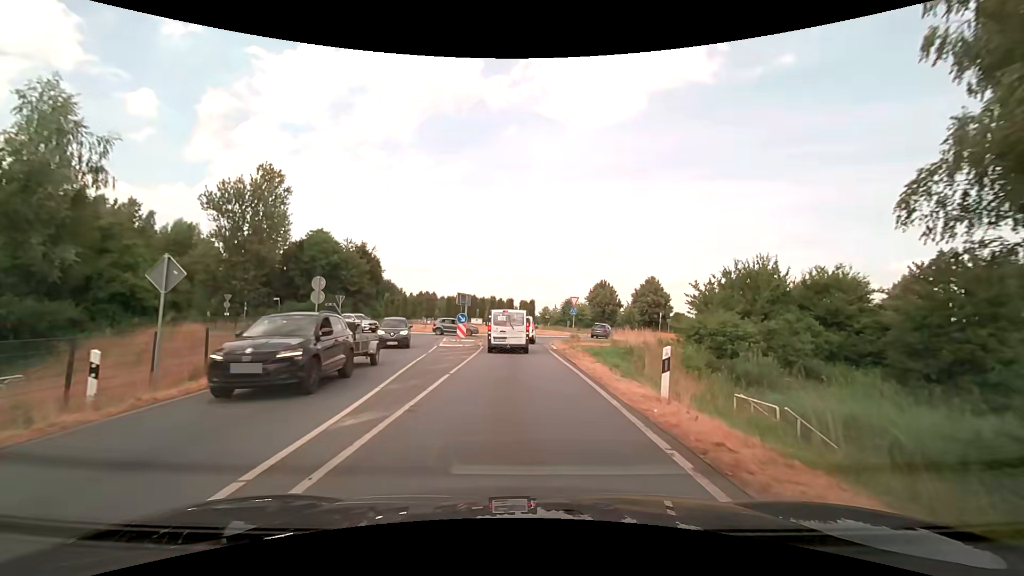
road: secondary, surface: asphalt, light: Day
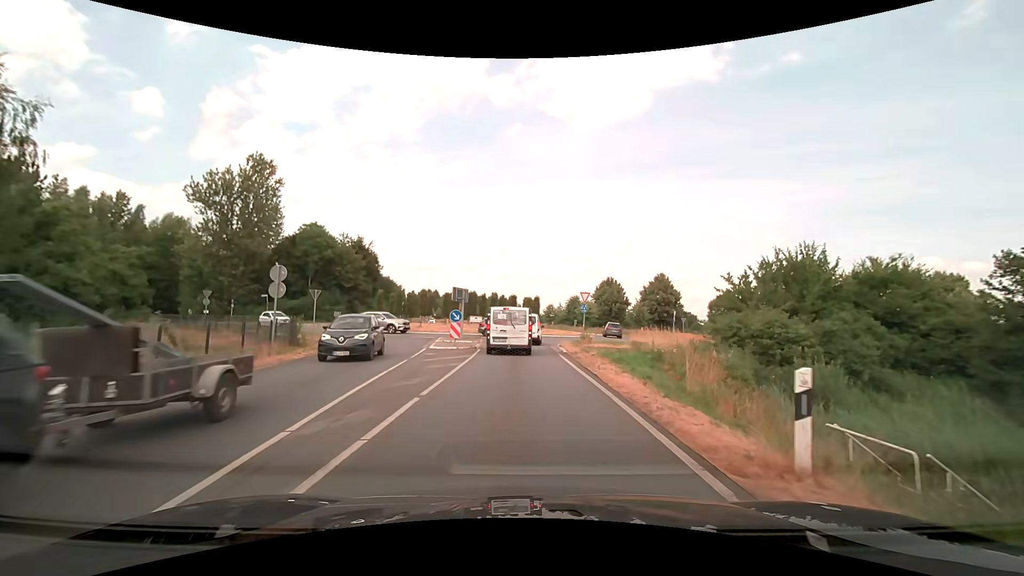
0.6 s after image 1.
(0.0, +4.1) m; 0°
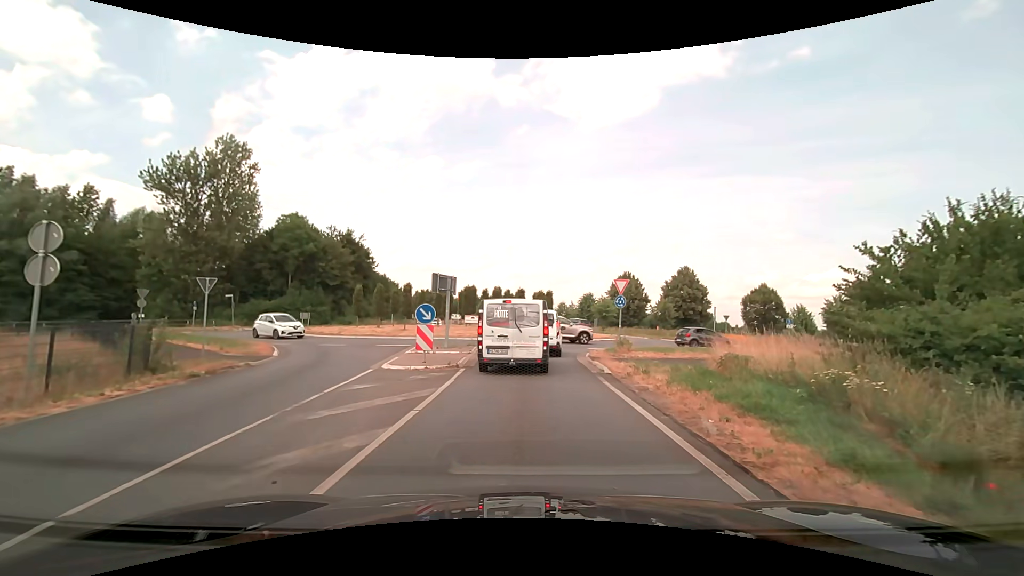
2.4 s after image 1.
(-0.1, +9.4) m; -1°
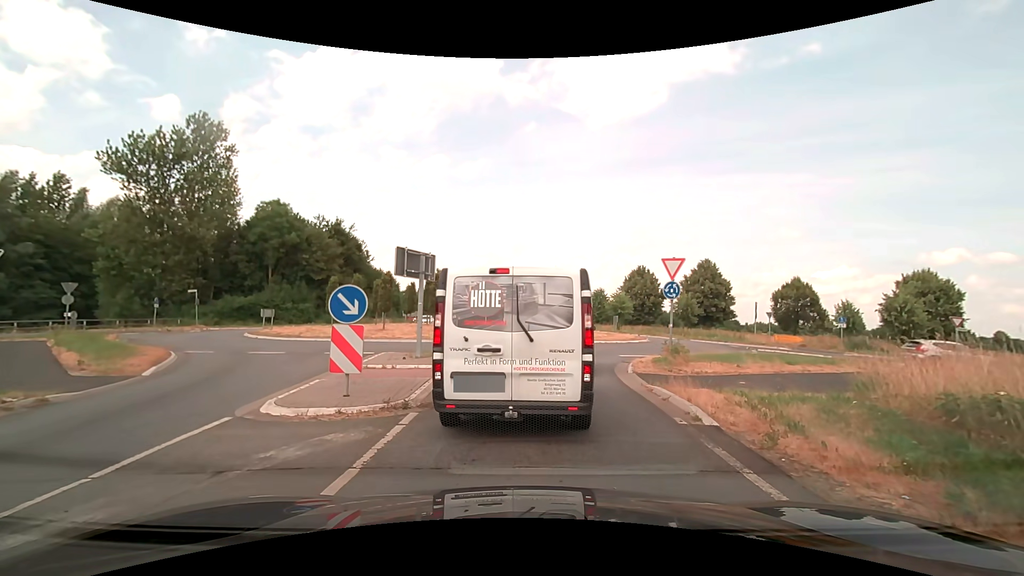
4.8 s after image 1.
(0.0, +6.9) m; -2°
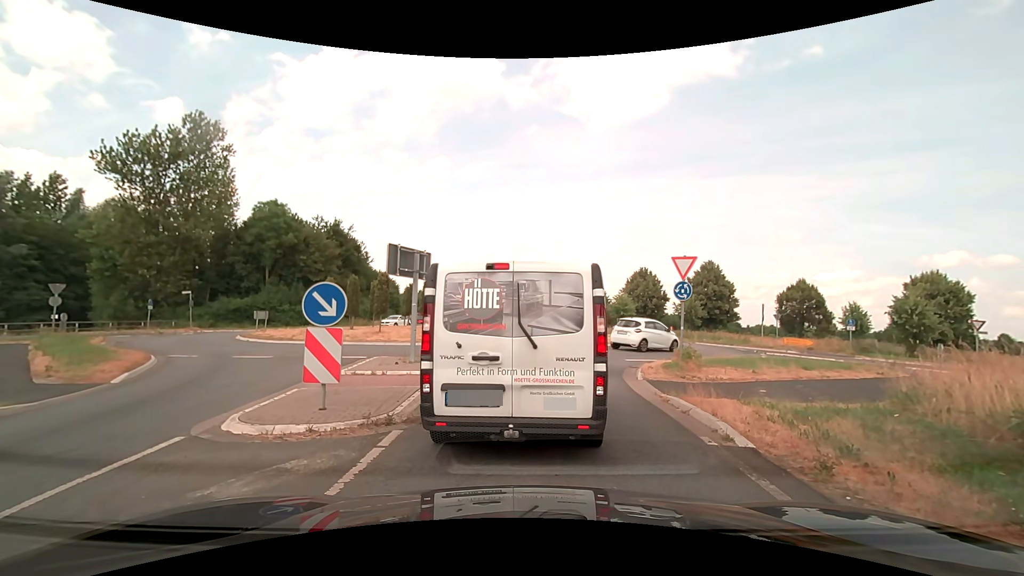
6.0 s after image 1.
(0.0, +0.9) m; 0°
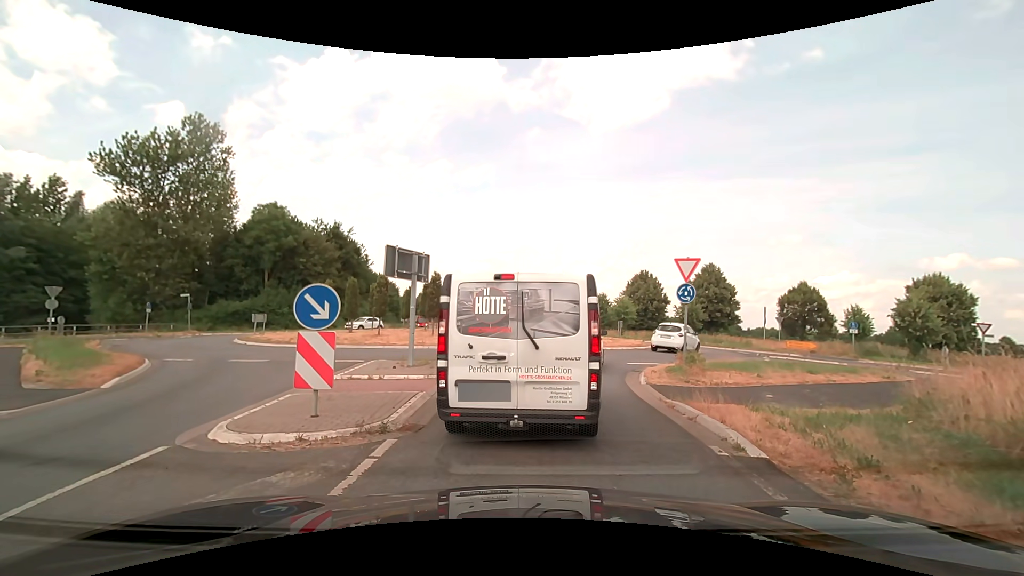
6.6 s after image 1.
(0.0, +0.3) m; 0°
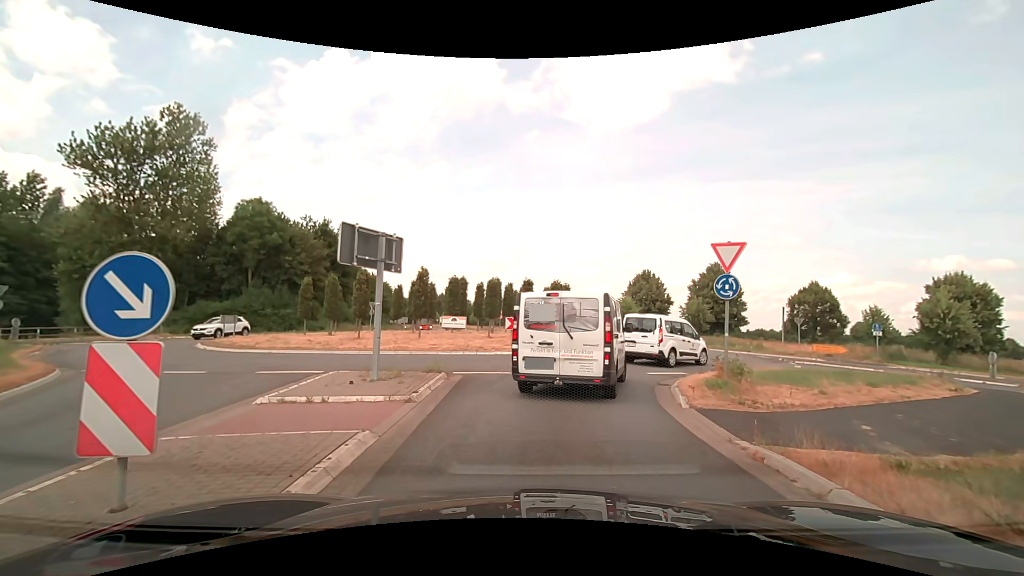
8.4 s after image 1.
(+0.1, +3.4) m; +1°
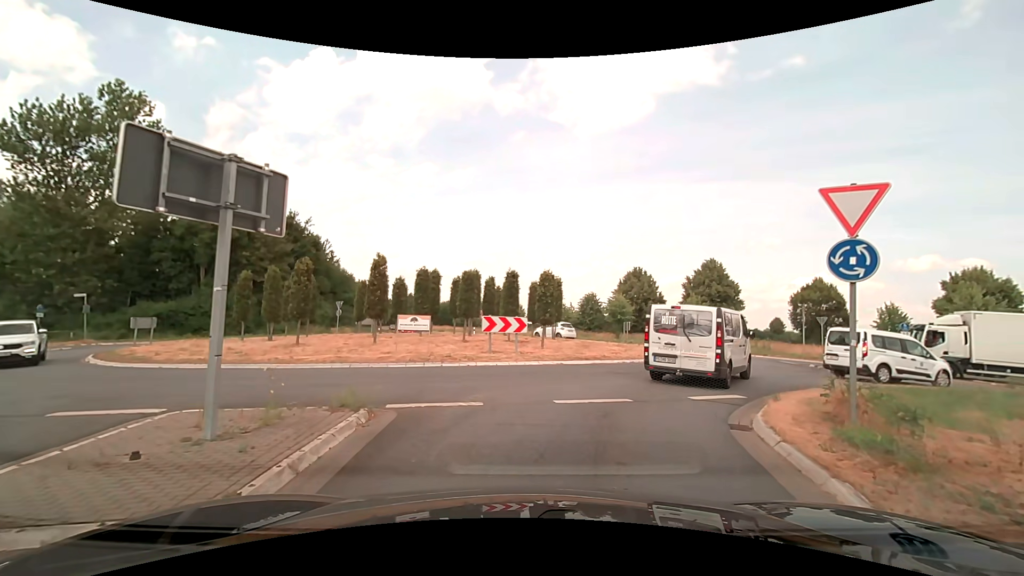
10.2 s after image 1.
(+0.1, +5.2) m; +2°
(+1, +10) (+7, +18) (+16, +21) (+26, +20) (+35, +17) (+44, +12) (+52, +6) (+60, 0) (+68, -6) (+75, -13) m
